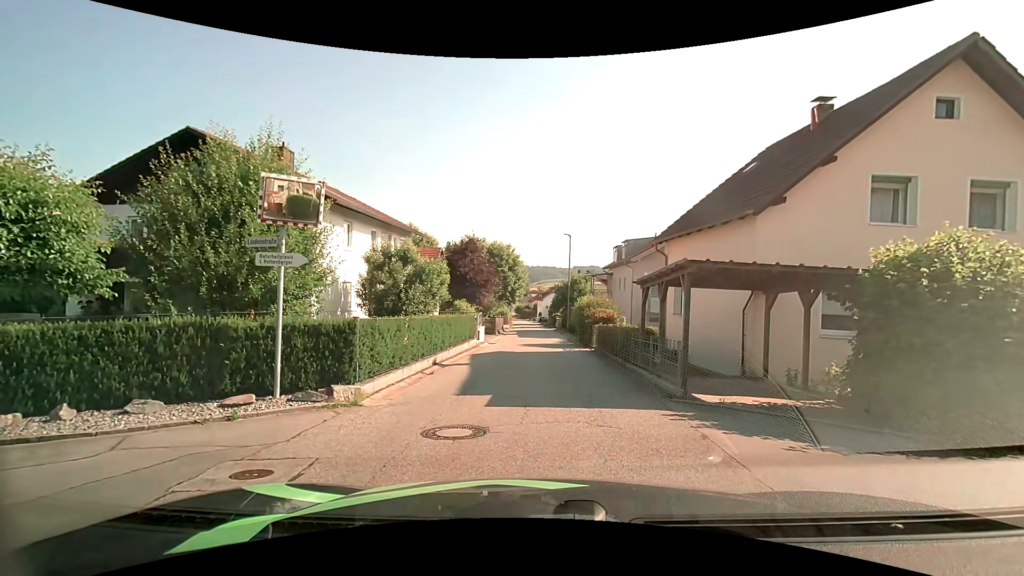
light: Day
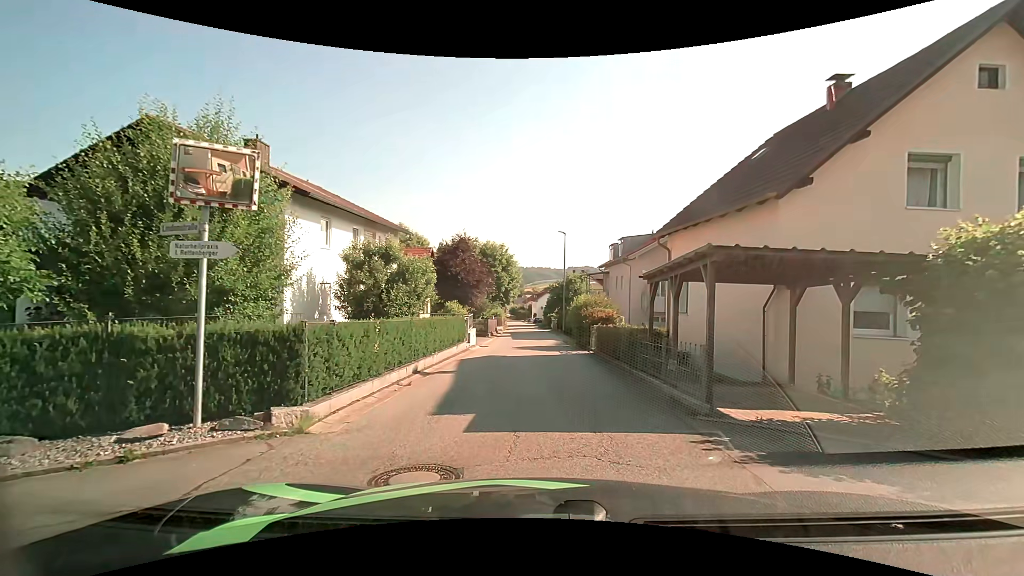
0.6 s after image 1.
(+0.1, +1.7) m; +1°
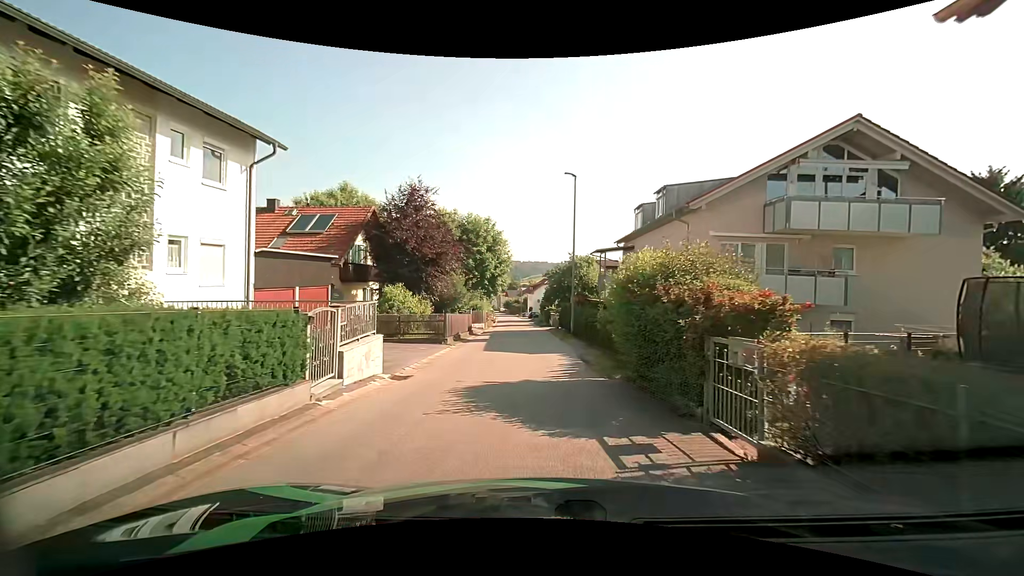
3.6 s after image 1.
(+0.5, +15.5) m; +1°
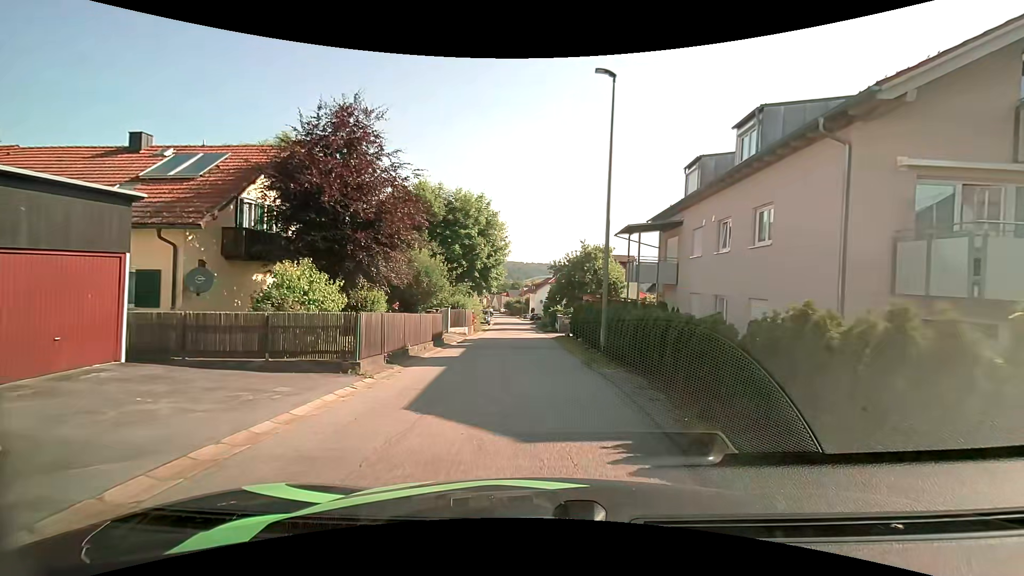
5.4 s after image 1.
(0.0, +10.9) m; -1°
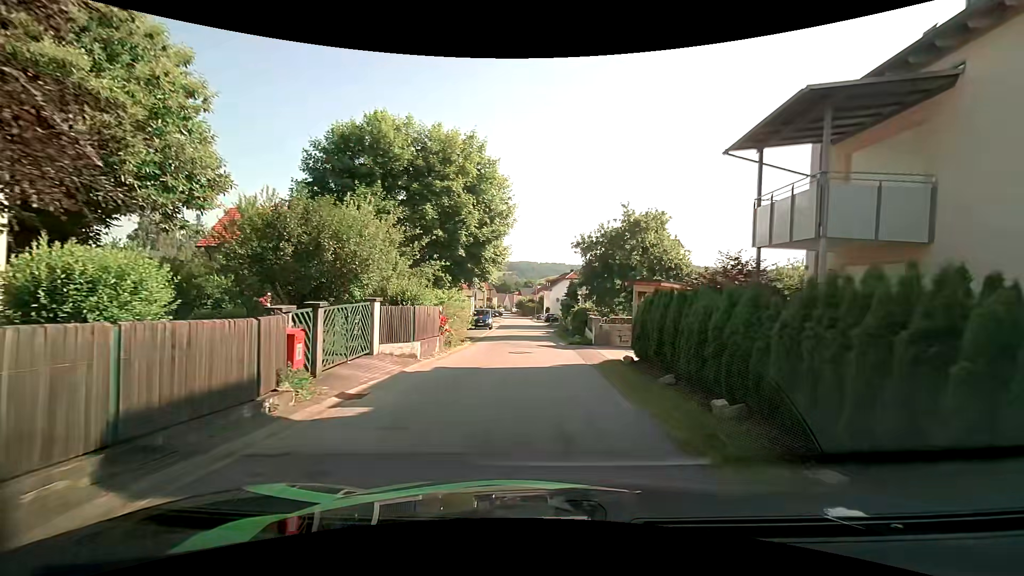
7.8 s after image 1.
(-0.1, +15.1) m; -1°
(0, +10) (0, +20) (0, +30) (-1, +40) (-1, +50) (-1, +60) (-1, +70) (-2, +80) (-2, +90) (-3, +100) m
